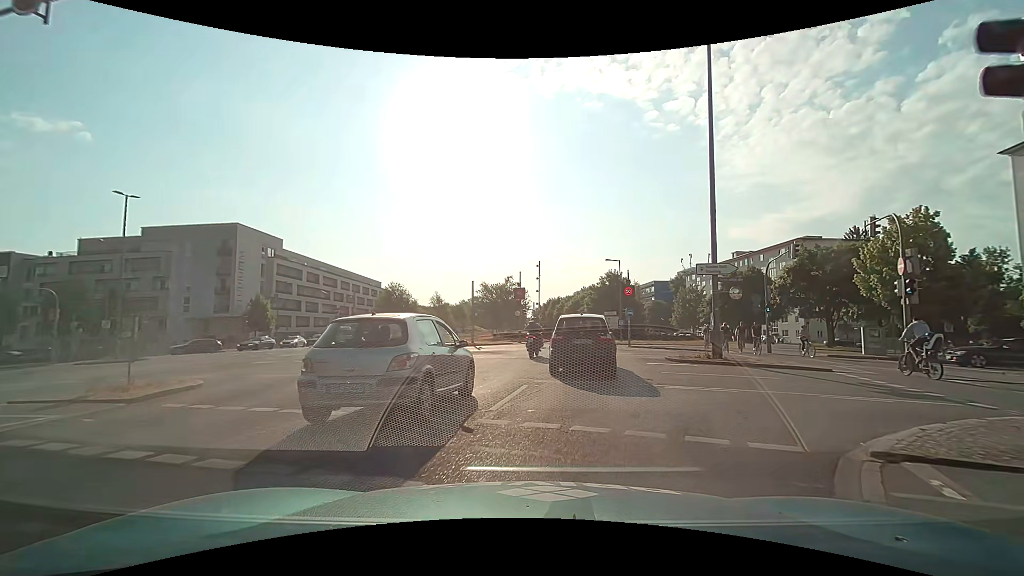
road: secondary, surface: asphalt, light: Day
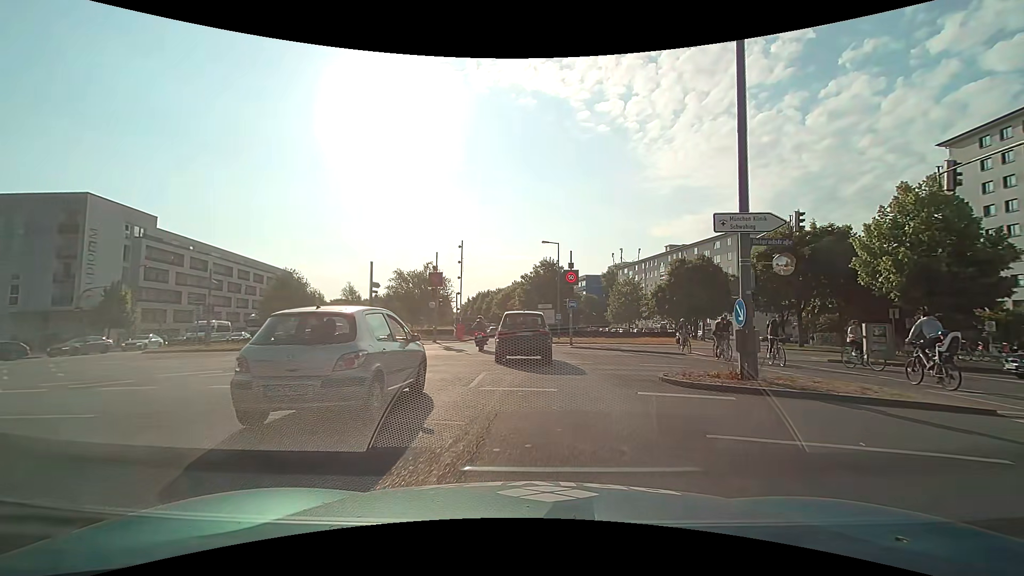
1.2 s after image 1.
(+0.6, +9.0) m; +7°
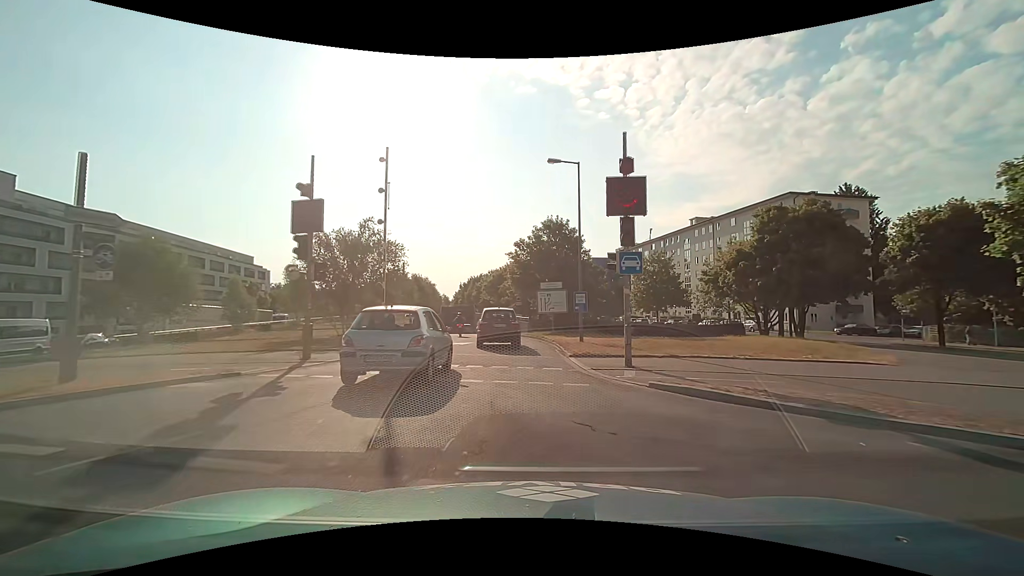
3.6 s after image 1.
(+0.2, +20.0) m; 0°
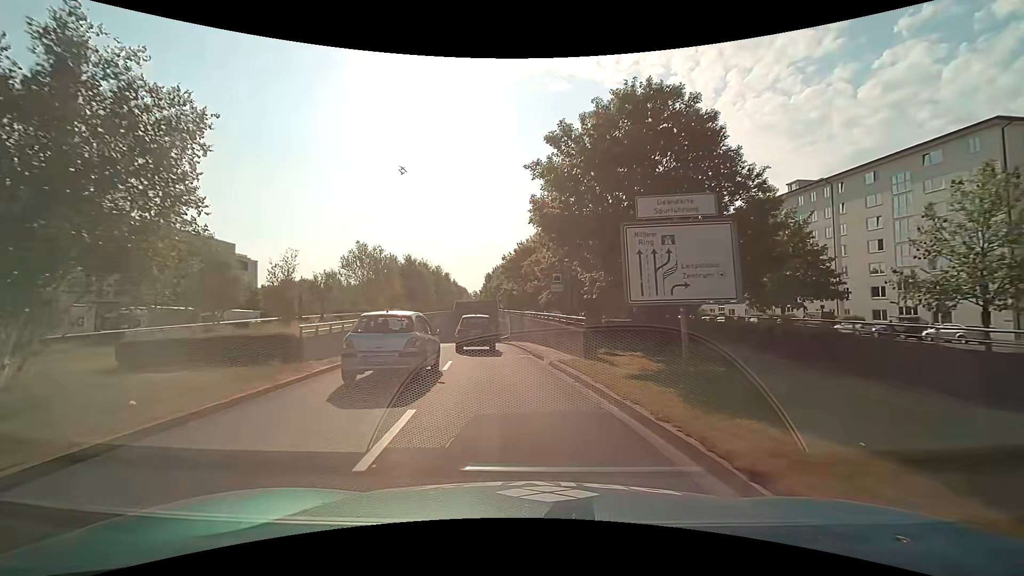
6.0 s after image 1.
(-0.4, +24.7) m; -4°
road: trunk_link
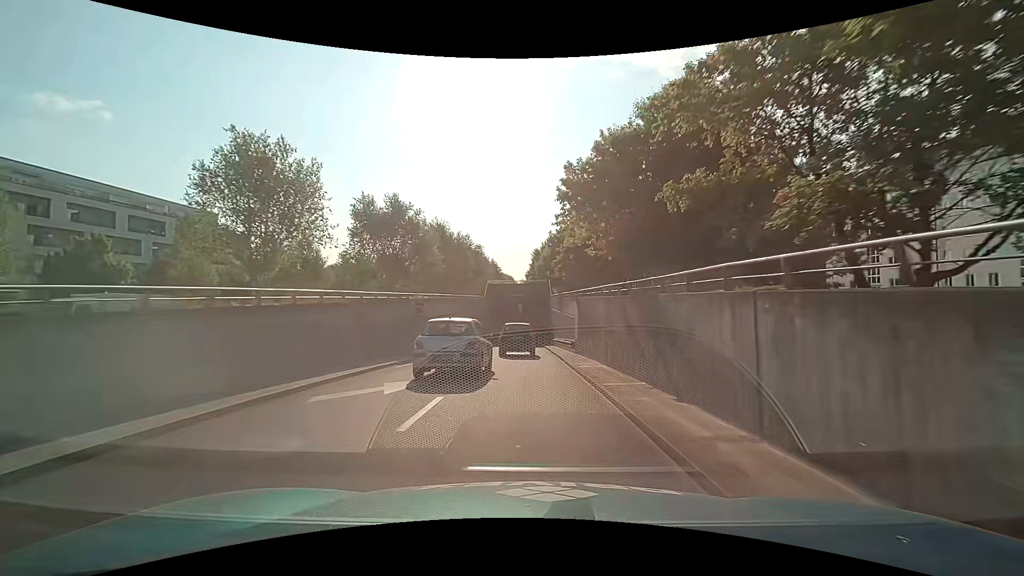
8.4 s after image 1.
(-1.7, +25.5) m; -6°
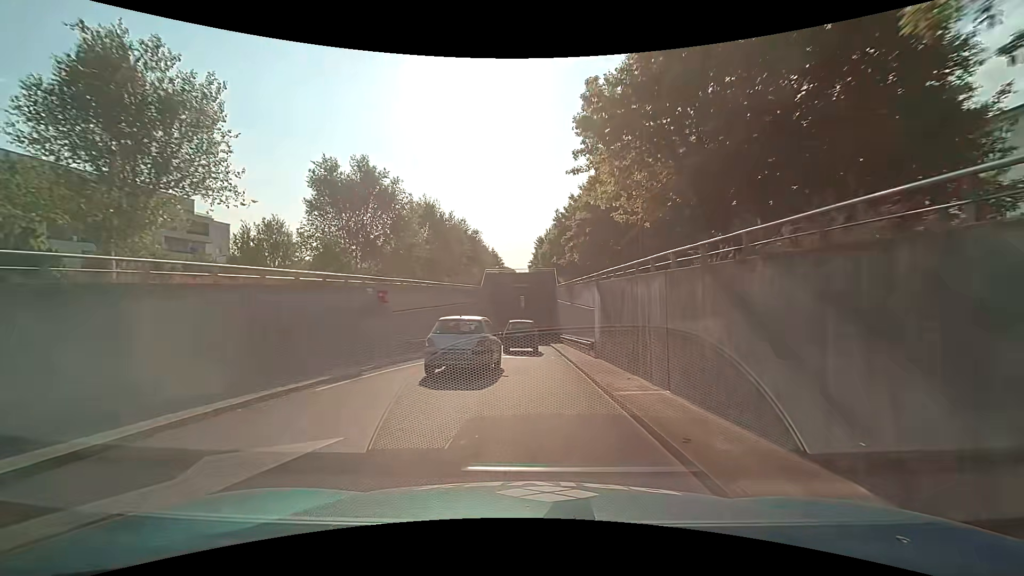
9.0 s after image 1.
(0.0, +6.6) m; -1°
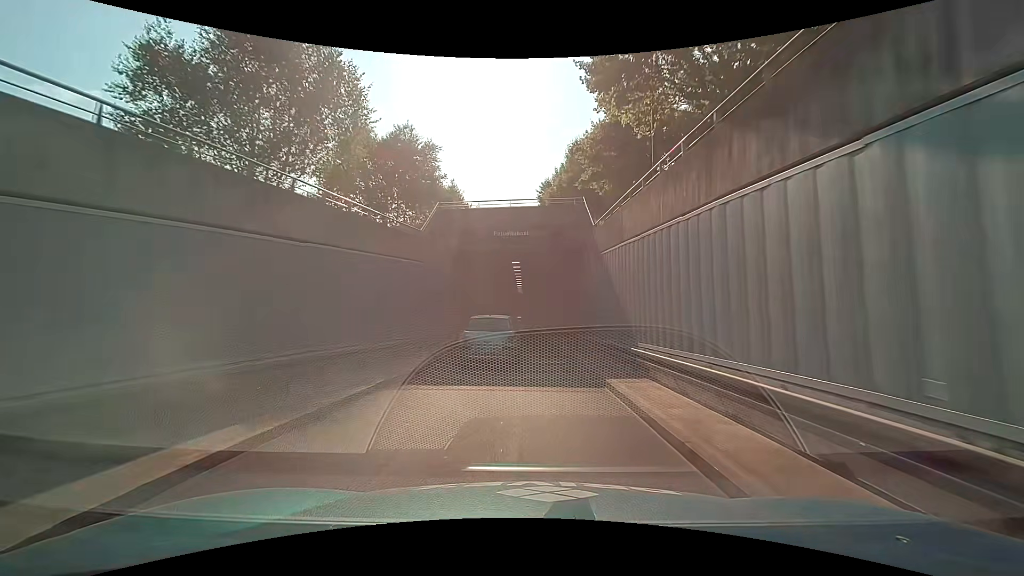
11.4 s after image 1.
(+0.3, +26.1) m; +1°
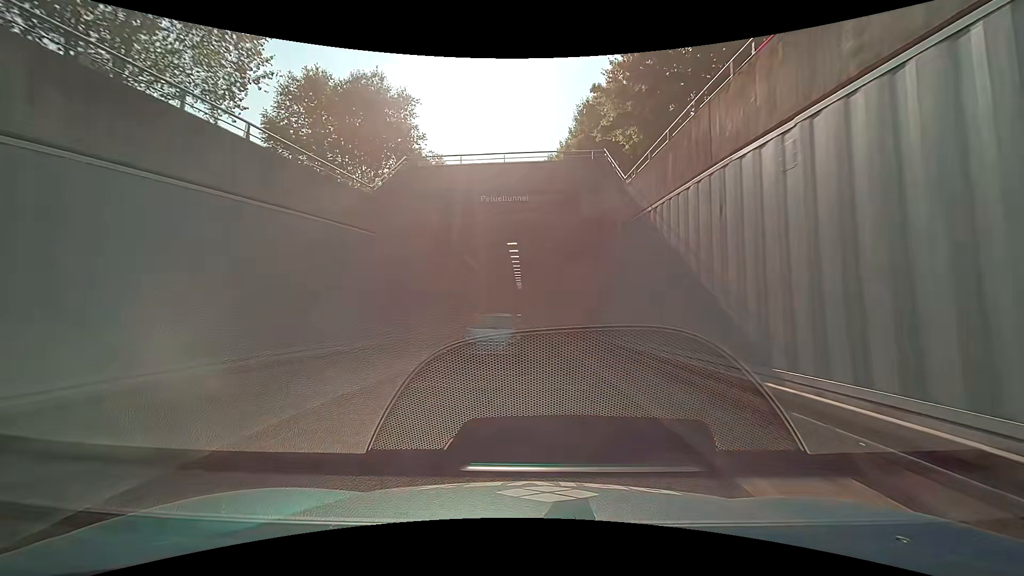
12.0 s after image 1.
(0.0, +6.5) m; -1°
